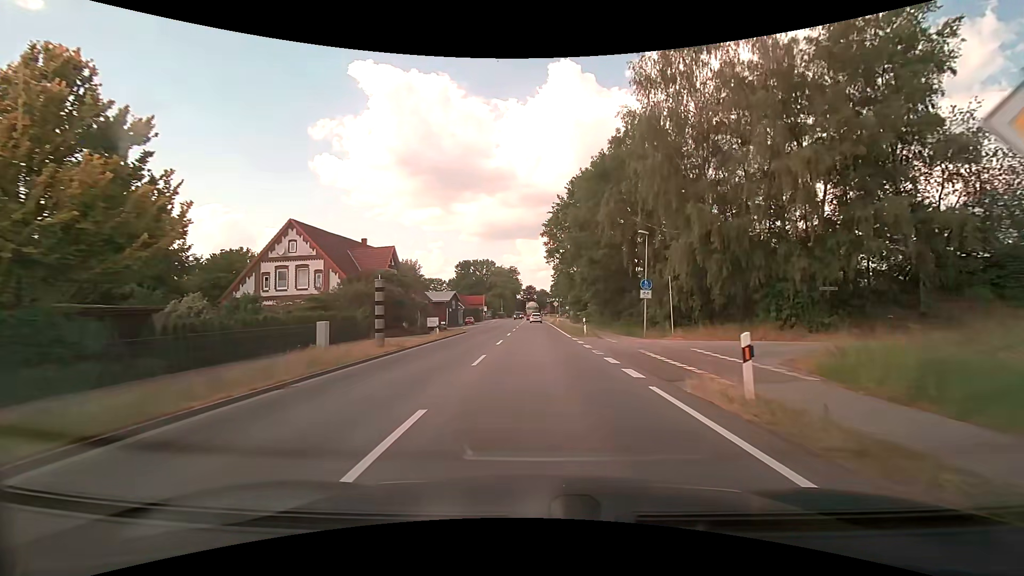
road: primary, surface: asphalt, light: Day
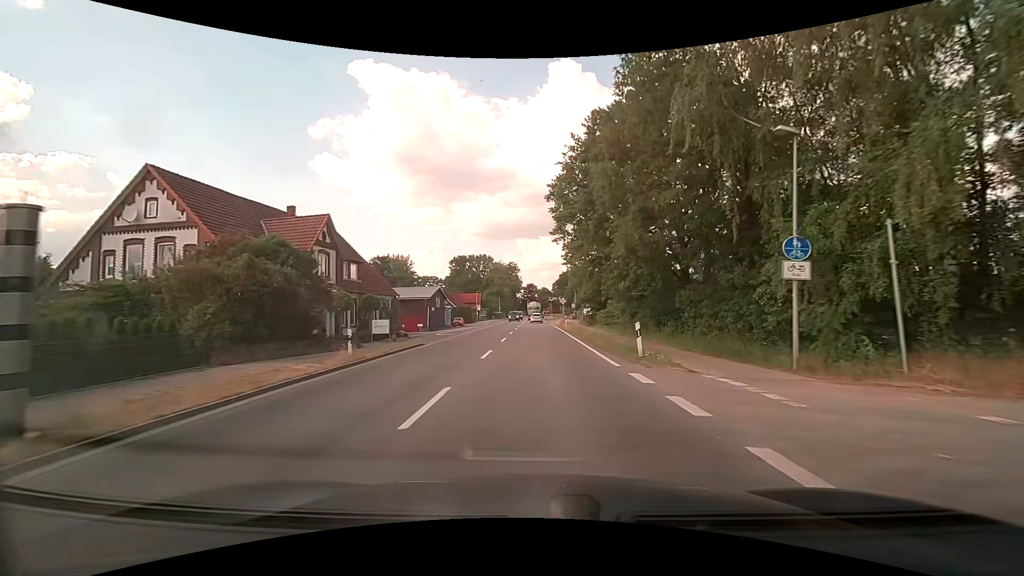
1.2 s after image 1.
(0.0, +16.0) m; 0°
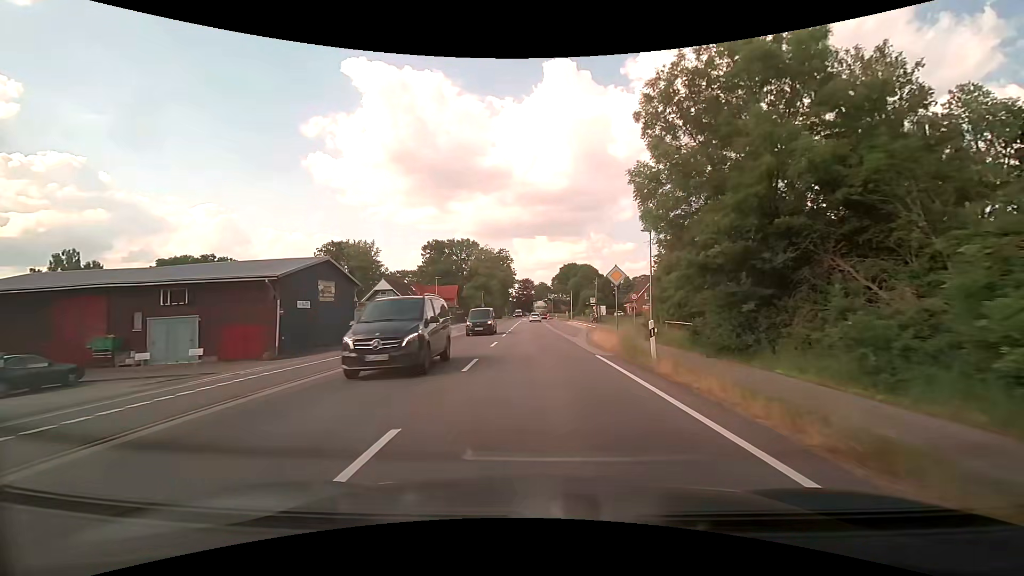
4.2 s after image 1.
(-0.1, +39.6) m; 0°
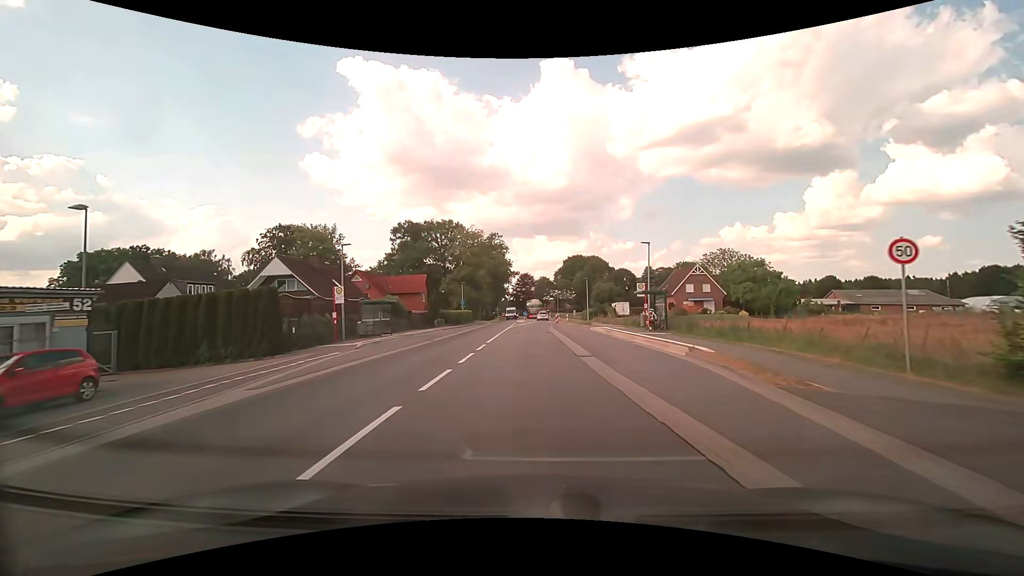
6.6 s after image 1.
(+0.1, +30.4) m; 0°
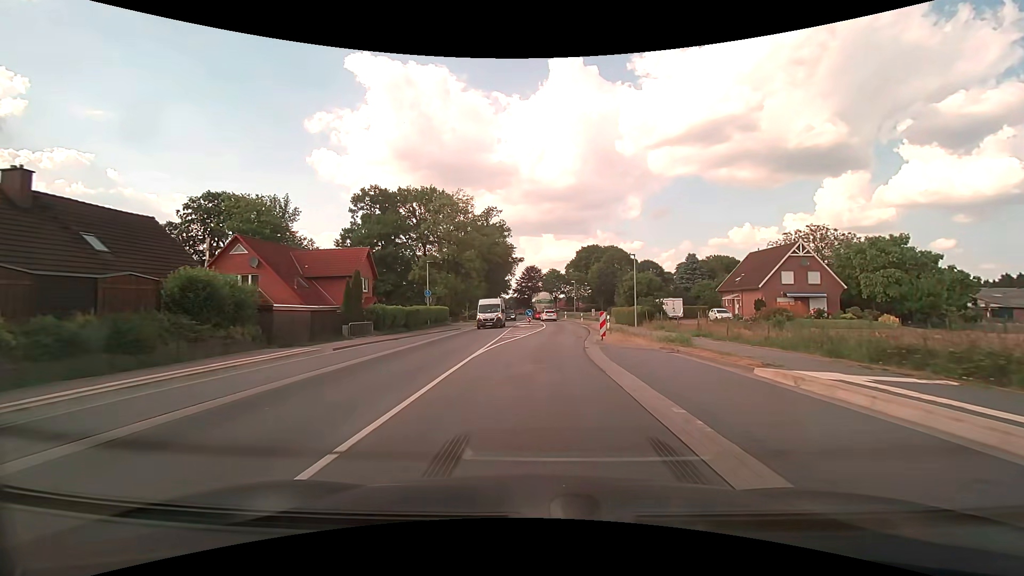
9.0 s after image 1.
(-0.2, +29.1) m; -1°
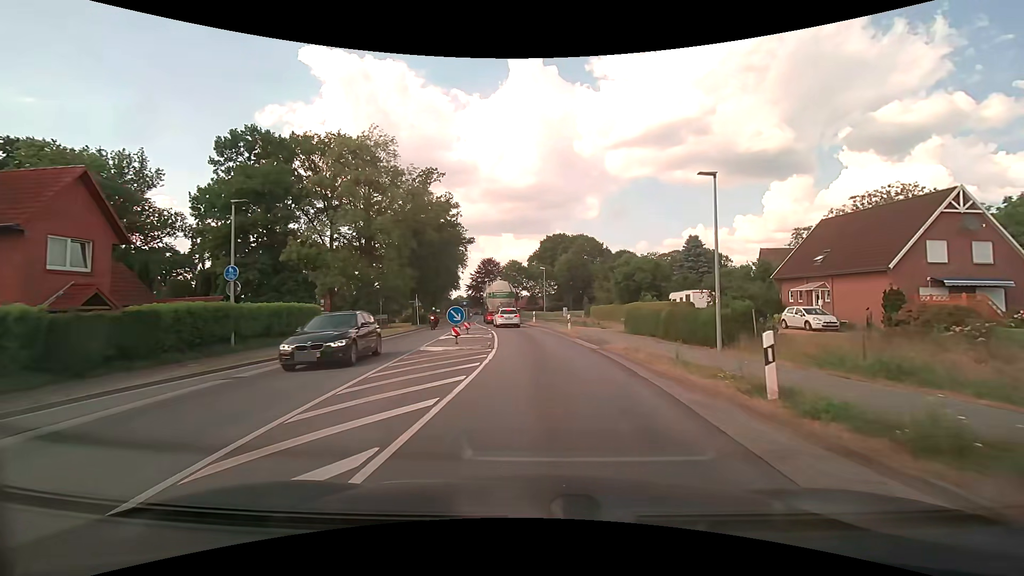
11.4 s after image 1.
(+0.8, +25.1) m; +5°
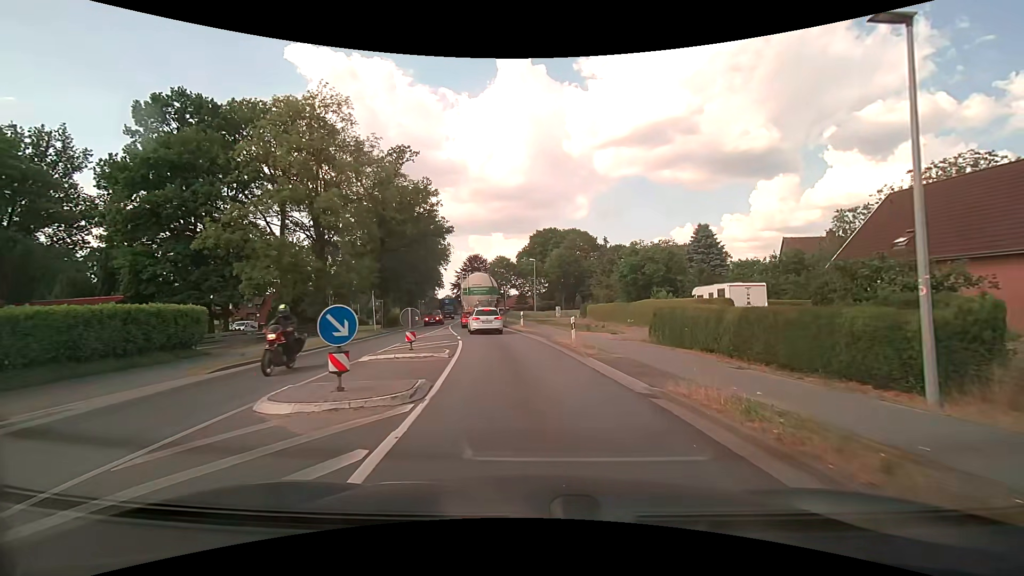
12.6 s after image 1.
(+0.1, +9.2) m; +1°
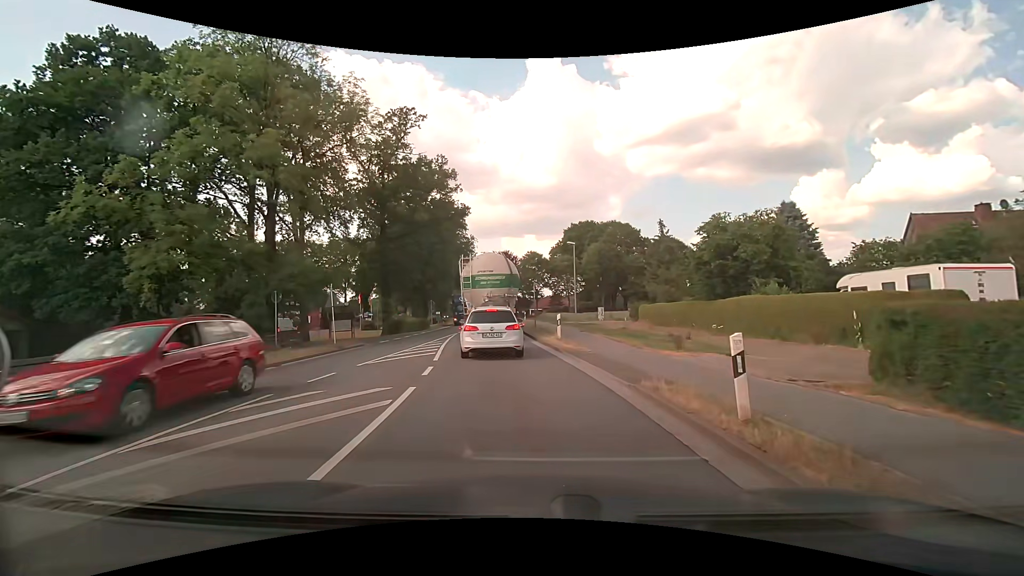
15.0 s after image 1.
(-0.2, +12.4) m; -3°
(0, +10) (-2, +20) (-3, +30) (-4, +40) (-4, +50) (-5, +60) (-5, +70) (-6, +80) (-8, +90) (-9, +100) m
